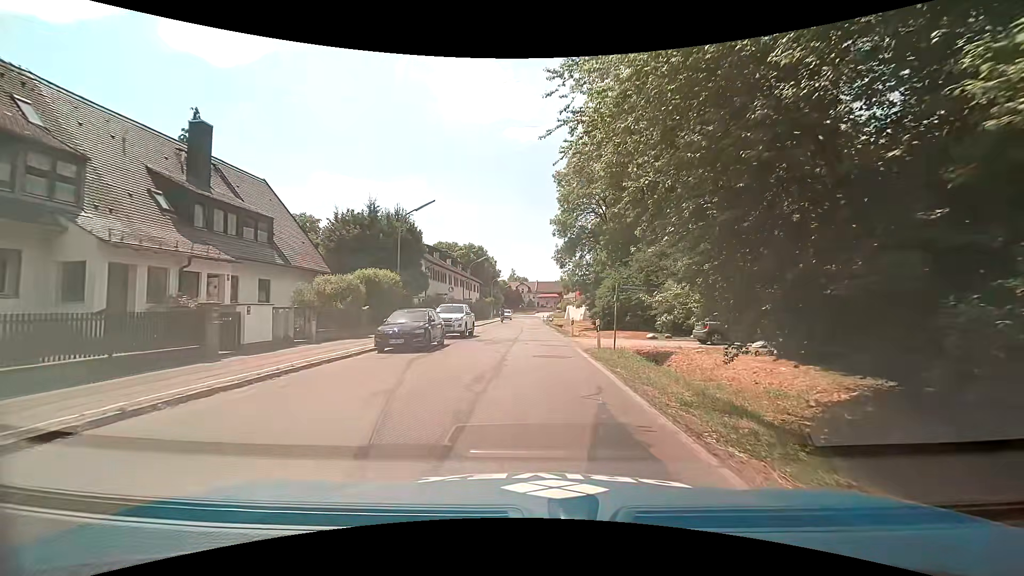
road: tertiary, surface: asphalt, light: Day
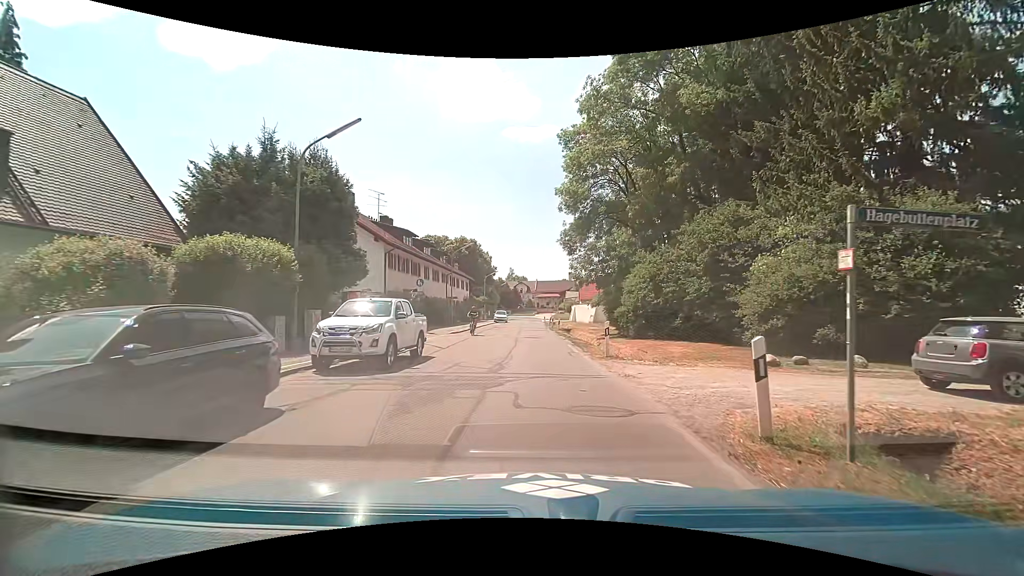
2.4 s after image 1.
(+0.1, +13.5) m; +1°
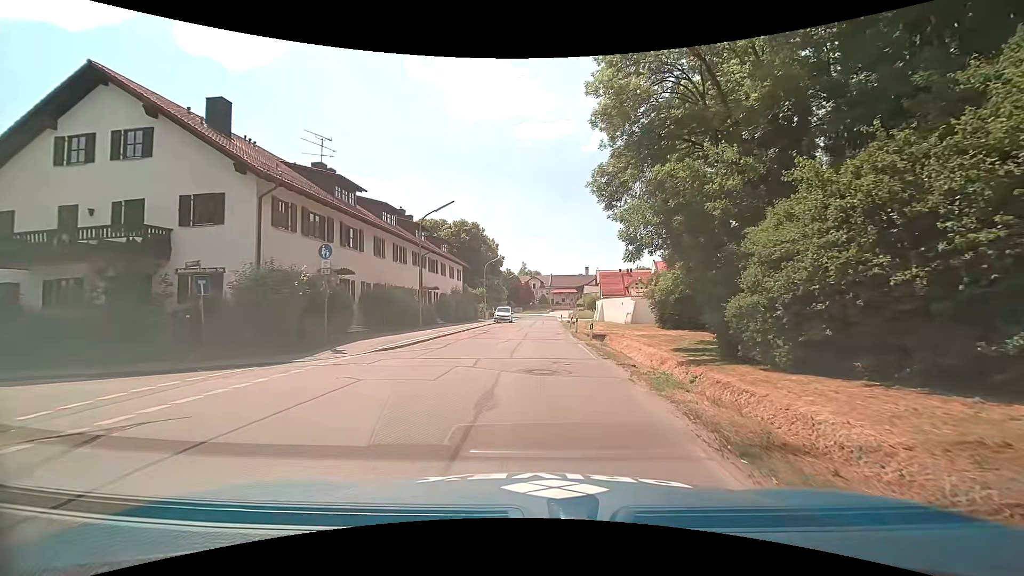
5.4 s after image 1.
(+0.2, +17.7) m; -2°
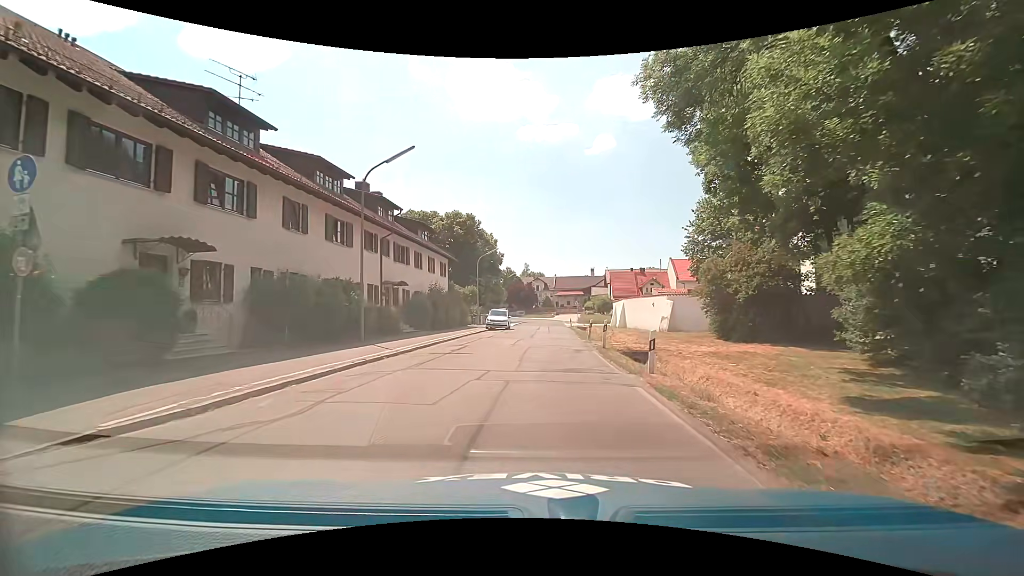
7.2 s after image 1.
(+0.1, +11.4) m; 0°
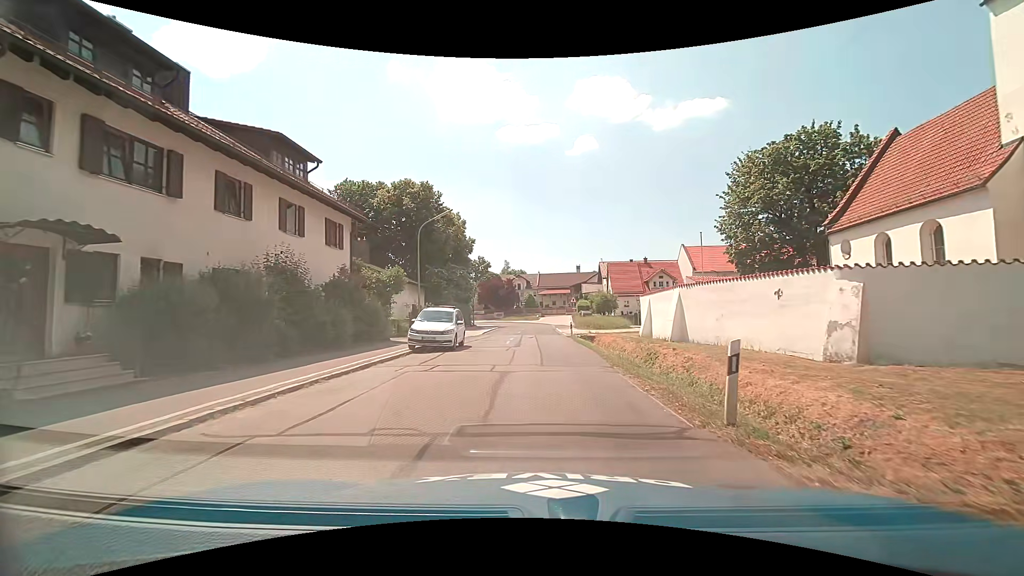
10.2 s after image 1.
(+0.4, +20.9) m; +1°
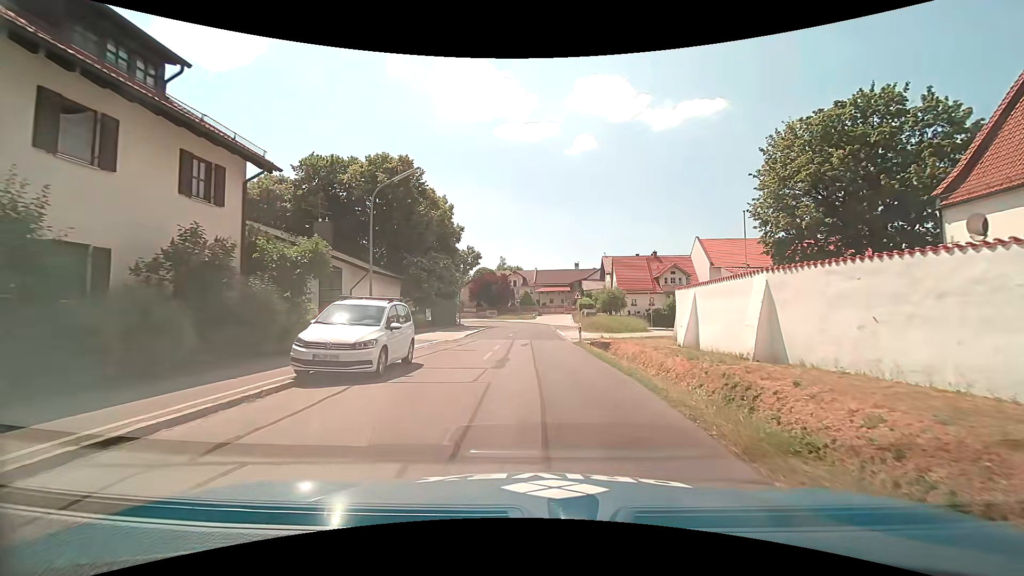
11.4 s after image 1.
(+0.3, +8.9) m; +2°
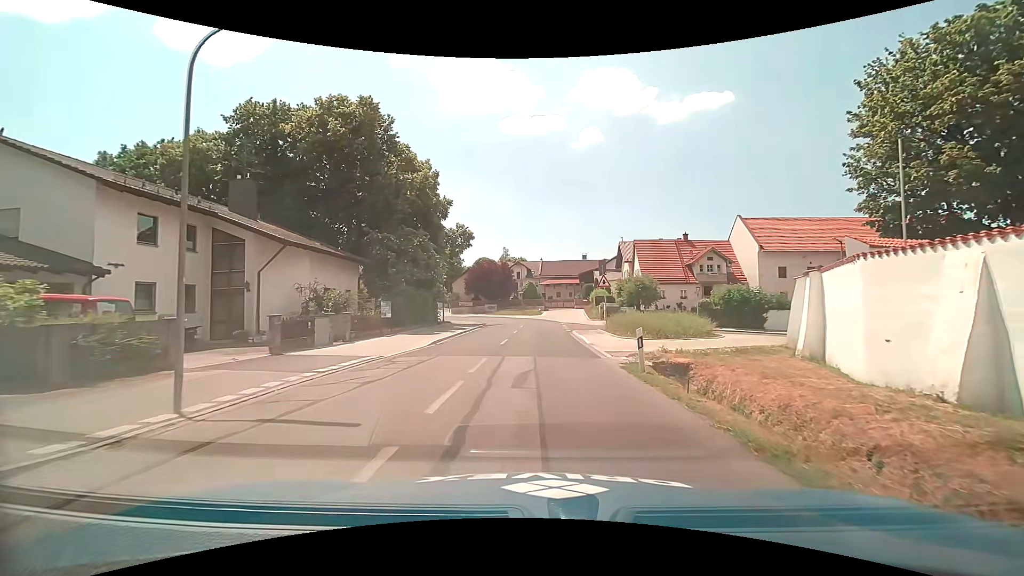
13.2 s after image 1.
(-0.1, +12.8) m; -1°
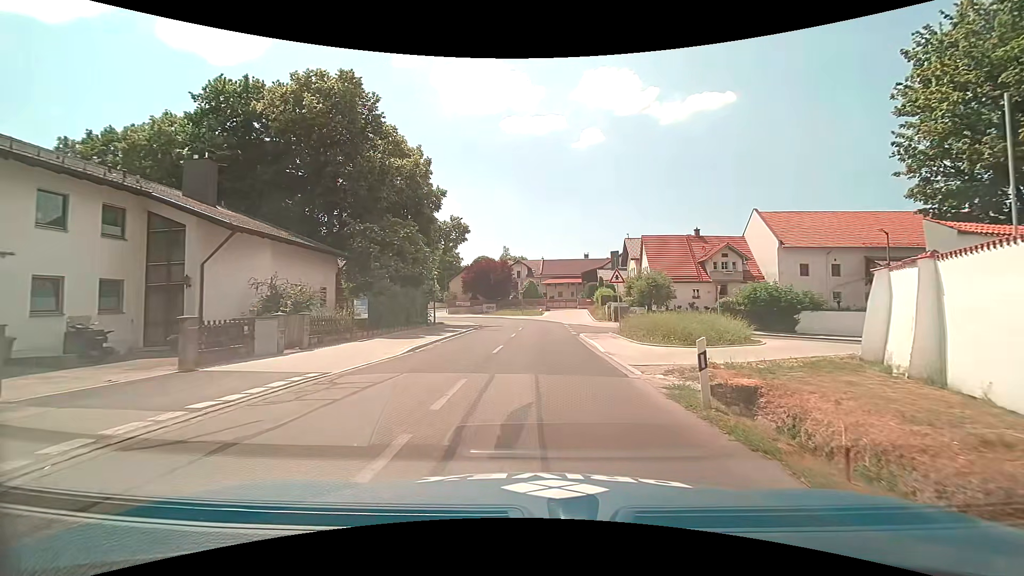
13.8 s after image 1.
(0.0, +4.1) m; 0°
(0, +10) (0, +20) (0, +30) (0, +40) (-1, +50) (-4, +59) (-10, +67) (-16, +75) (-20, +84) (-21, +94) m
